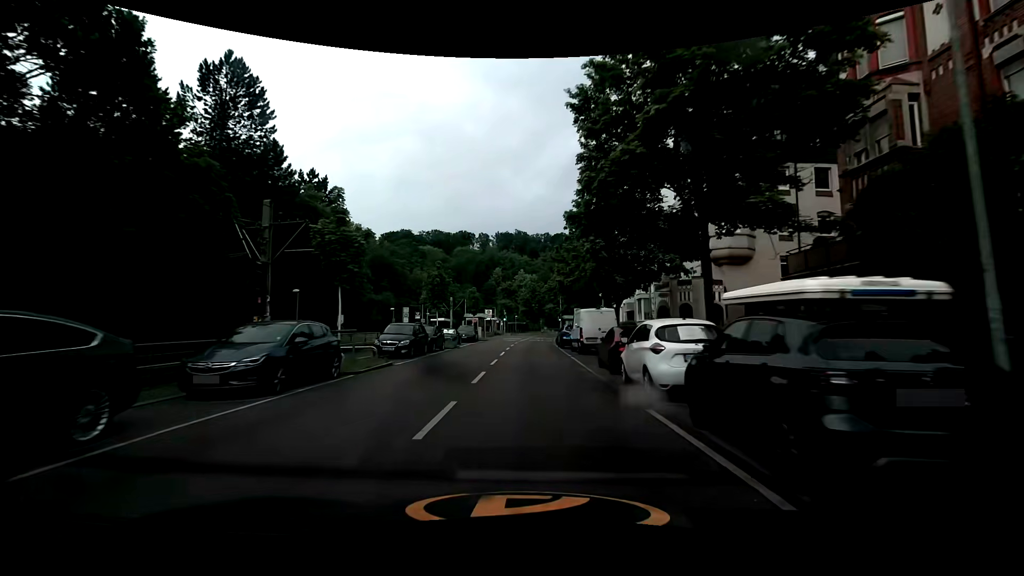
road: secondary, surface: asphalt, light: Day
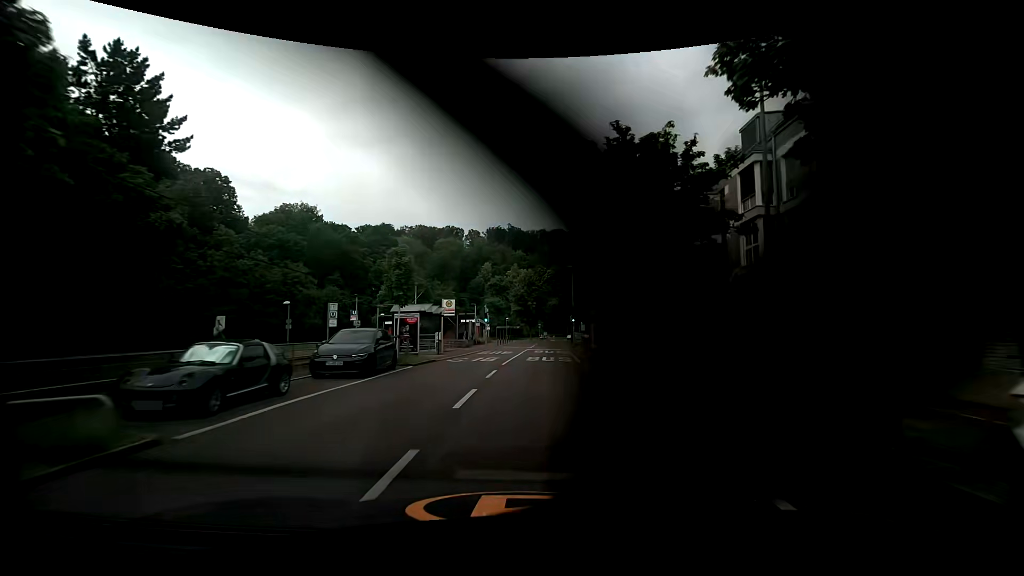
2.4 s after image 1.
(+0.2, +27.4) m; +1°
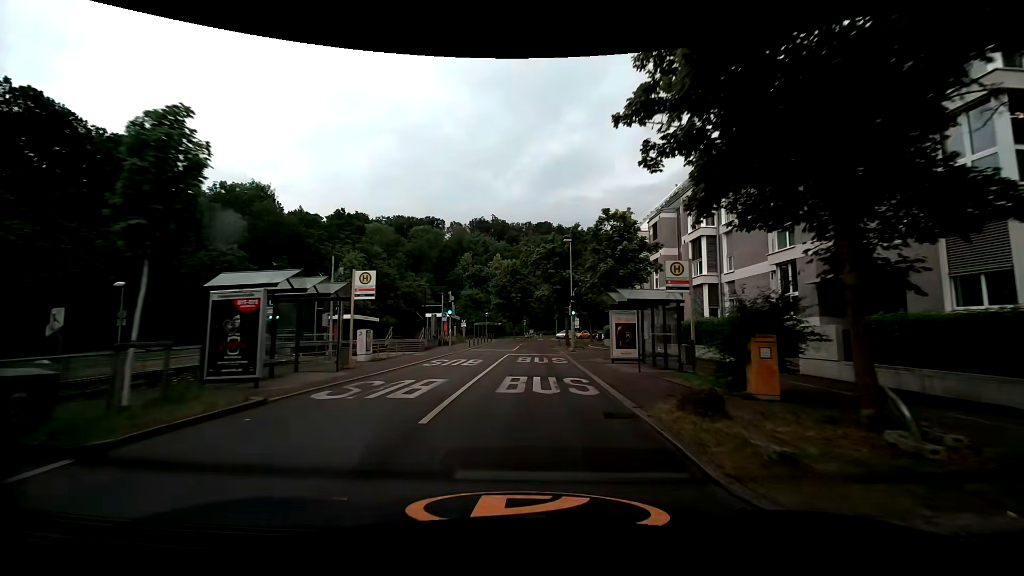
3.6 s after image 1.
(+0.2, +13.8) m; +2°
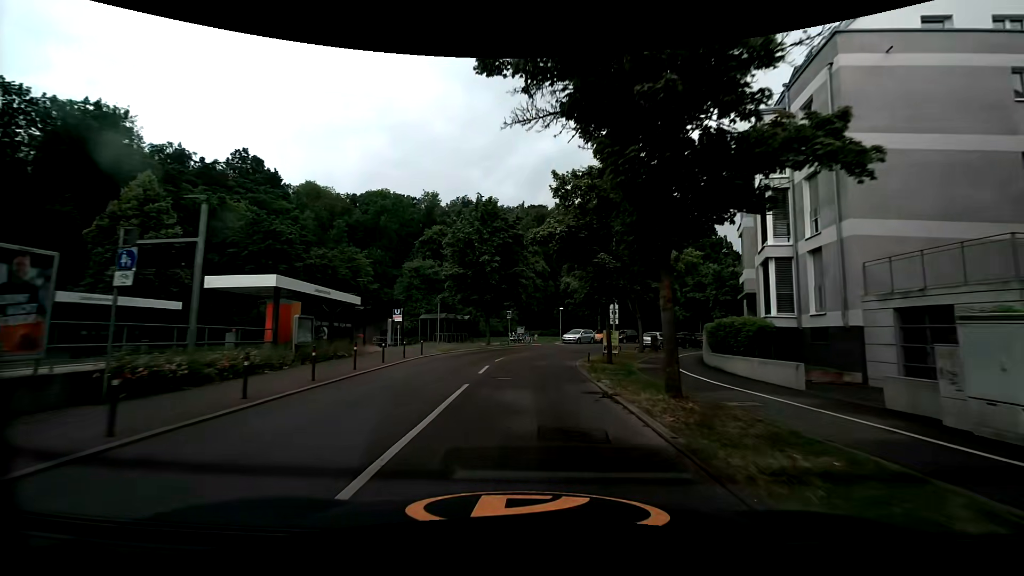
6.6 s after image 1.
(+0.5, +34.6) m; +1°
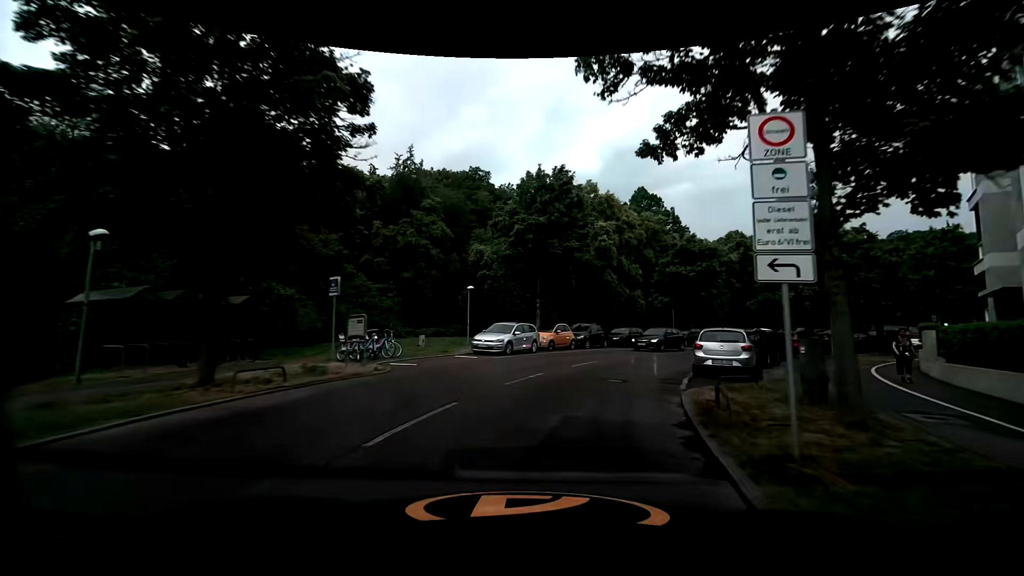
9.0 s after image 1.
(+1.4, +27.5) m; +10°
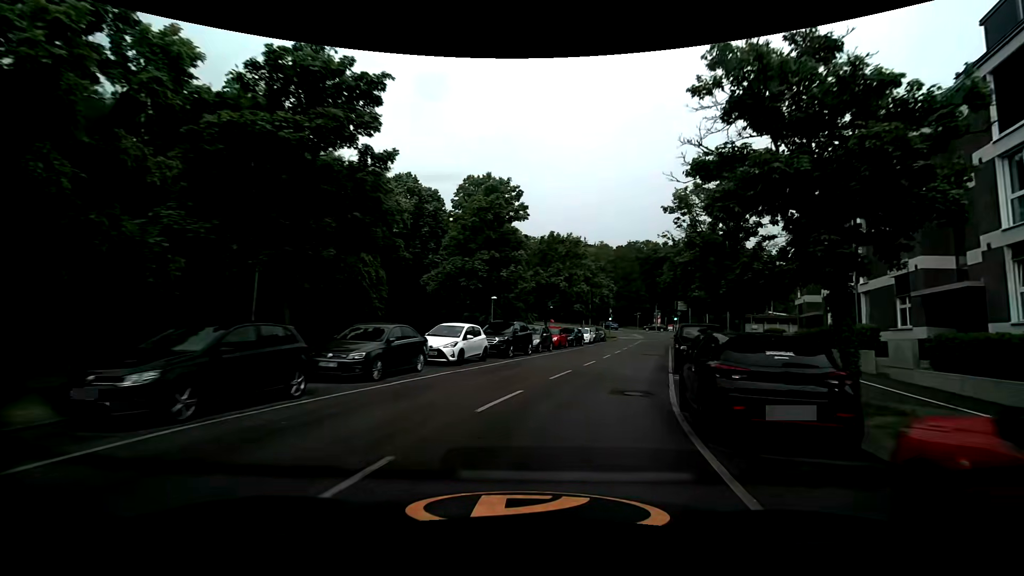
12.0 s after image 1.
(+10.6, +29.7) m; +38°
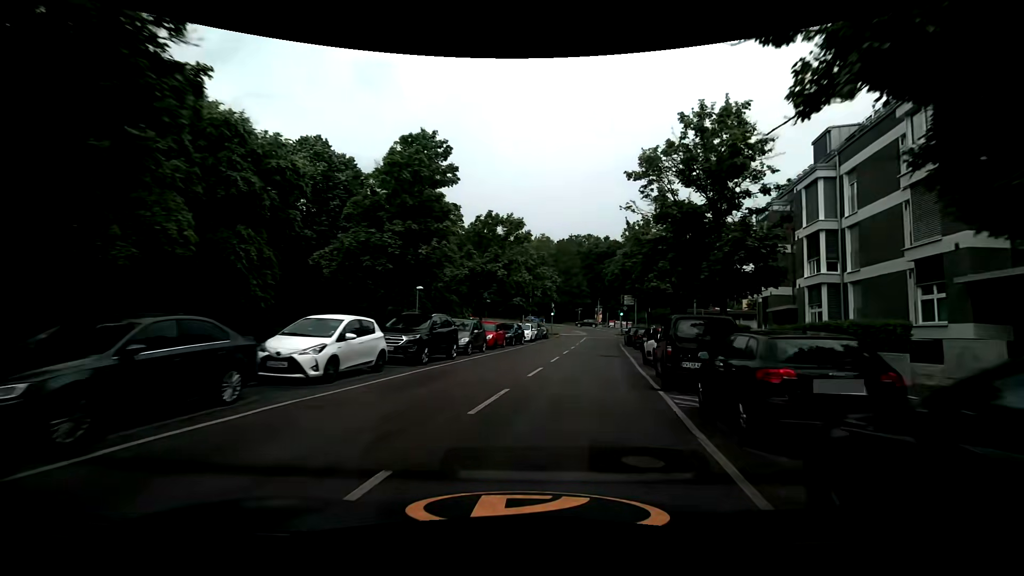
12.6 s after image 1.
(+0.4, +6.6) m; +7°
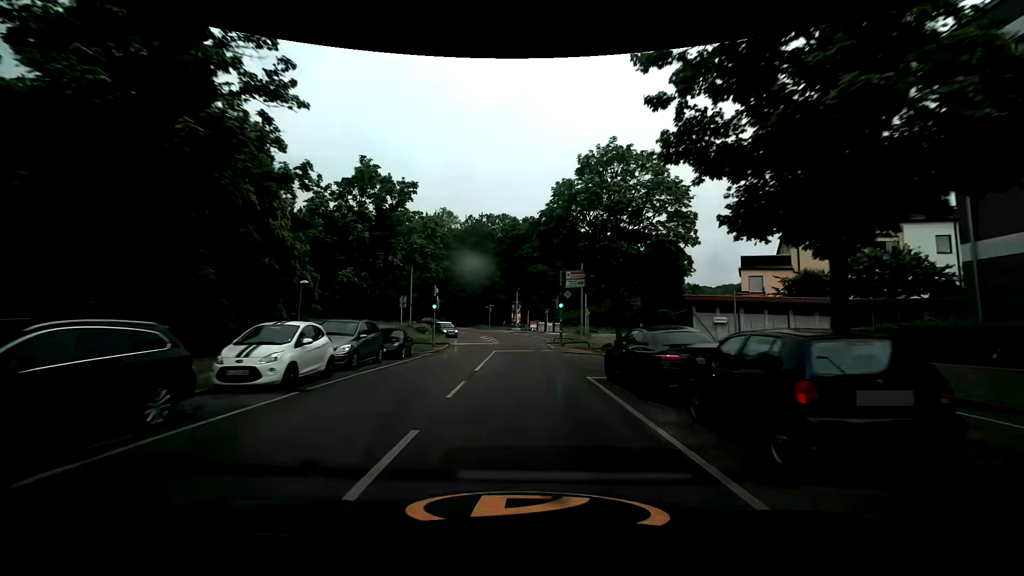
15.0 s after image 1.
(+3.6, +28.2) m; +10°
(0, +10) (0, +20) (0, +30) (0, +40) (-2, +50) (-5, +59) (-10, +68) (-17, +75) (-26, +79) (-36, +82) m
